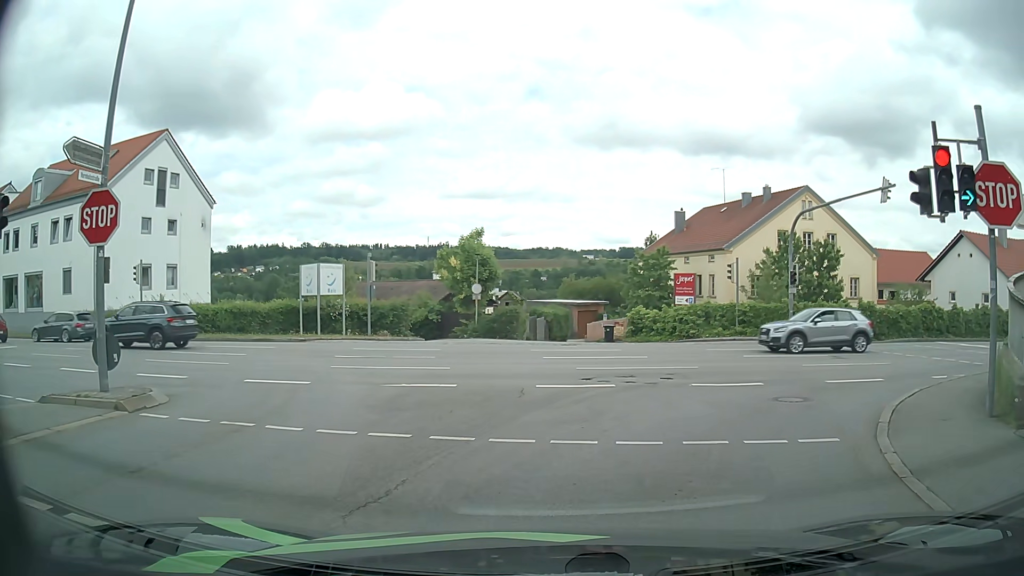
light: Day
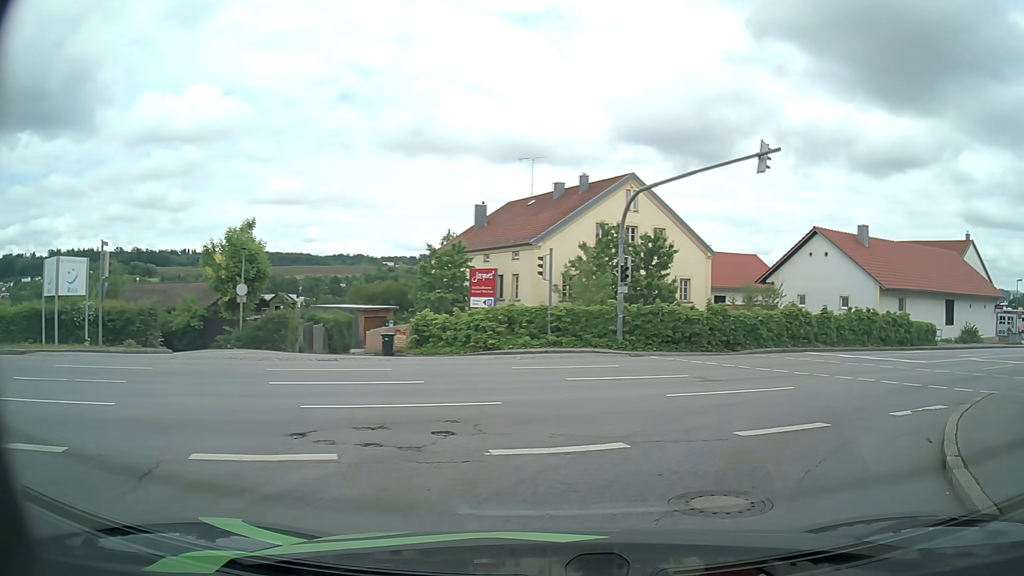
(+1.0, +6.8) m; +18°
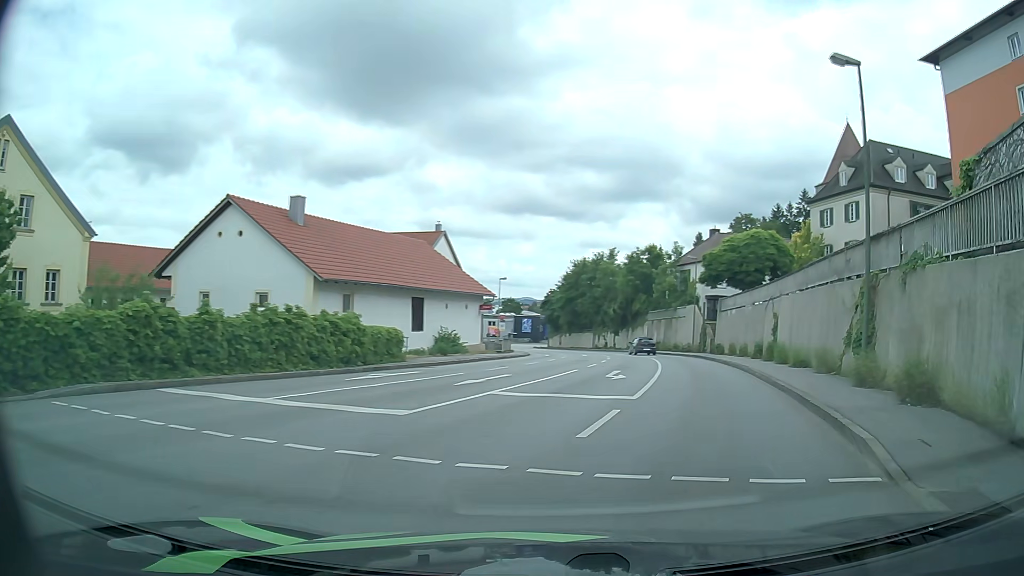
(+5.3, +12.1) m; +47°
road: tertiary
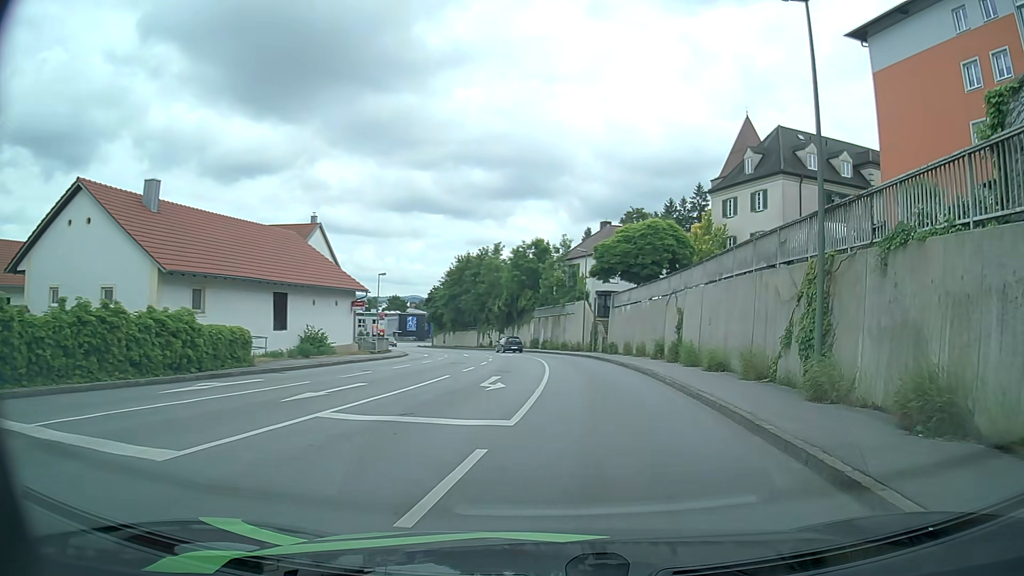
(+0.3, +3.8) m; +10°
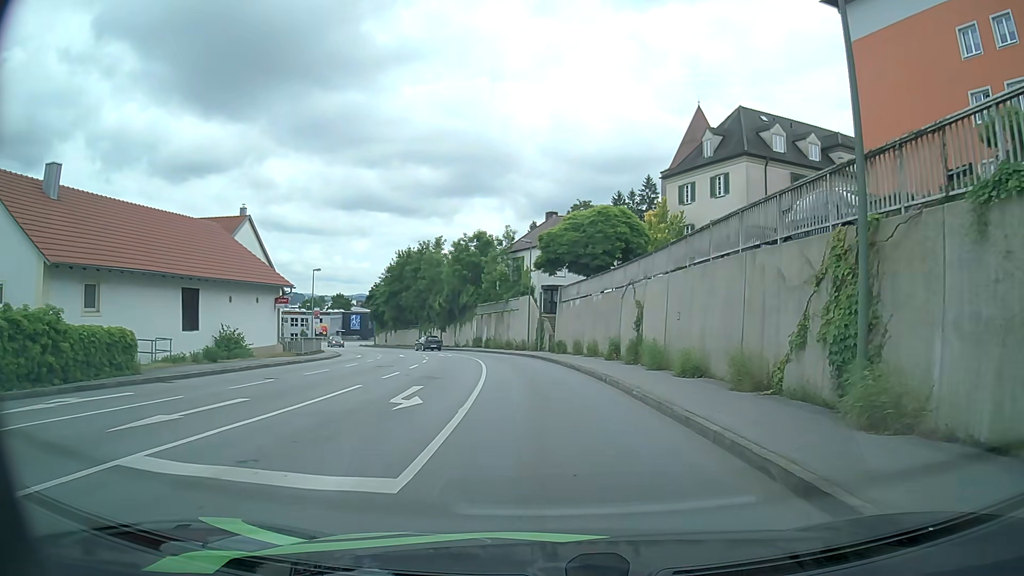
(+0.2, +4.0) m; +5°
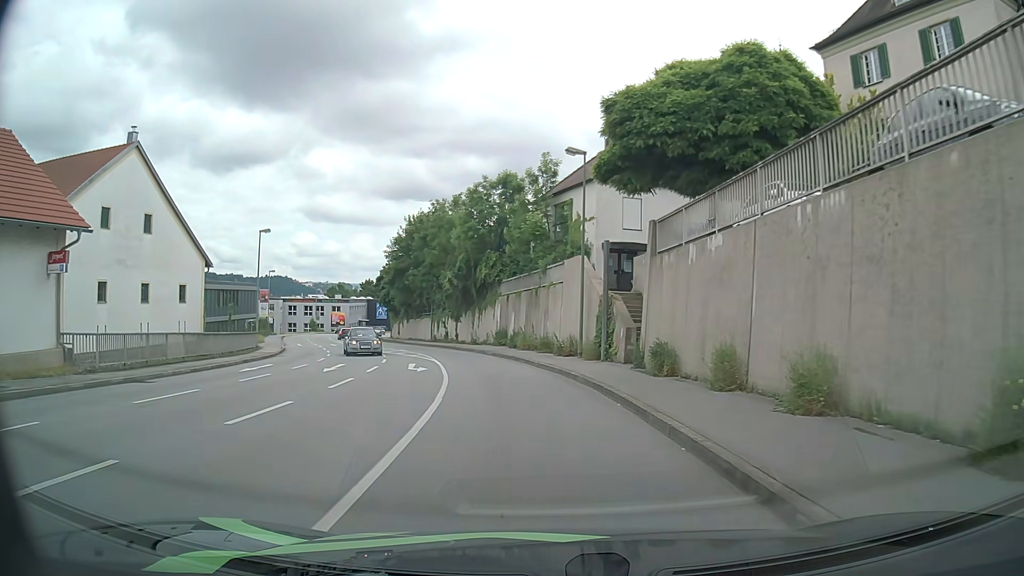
(-1.0, +23.2) m; -5°
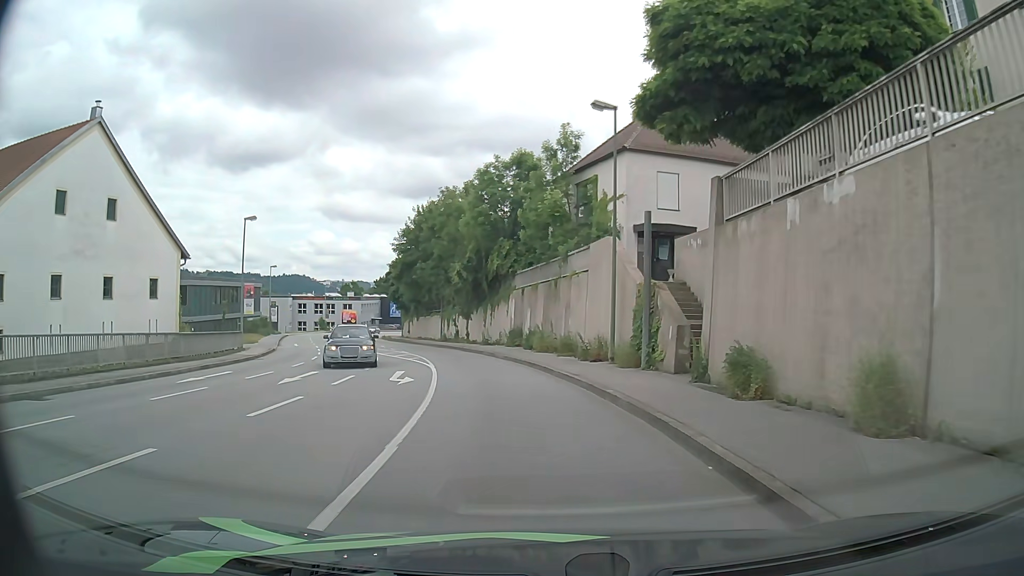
(-0.1, +5.3) m; -2°
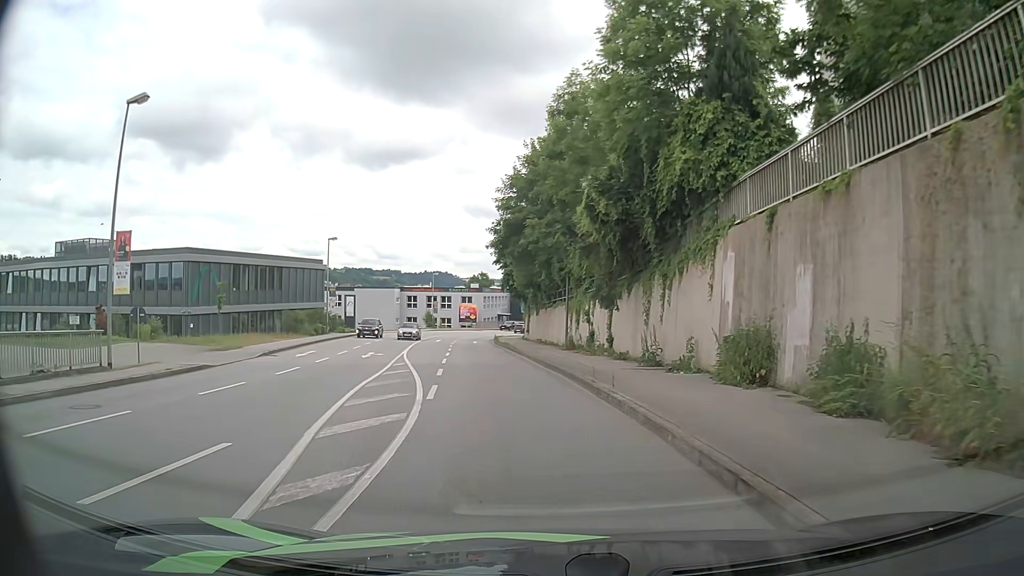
(-2.3, +24.0) m; -13°
(0, +10) (-1, +20) (-3, +30) (-5, +40) (-7, +49) (-8, +59) (-9, +69) (-9, +79) (-7, +89) (-5, +99) m
